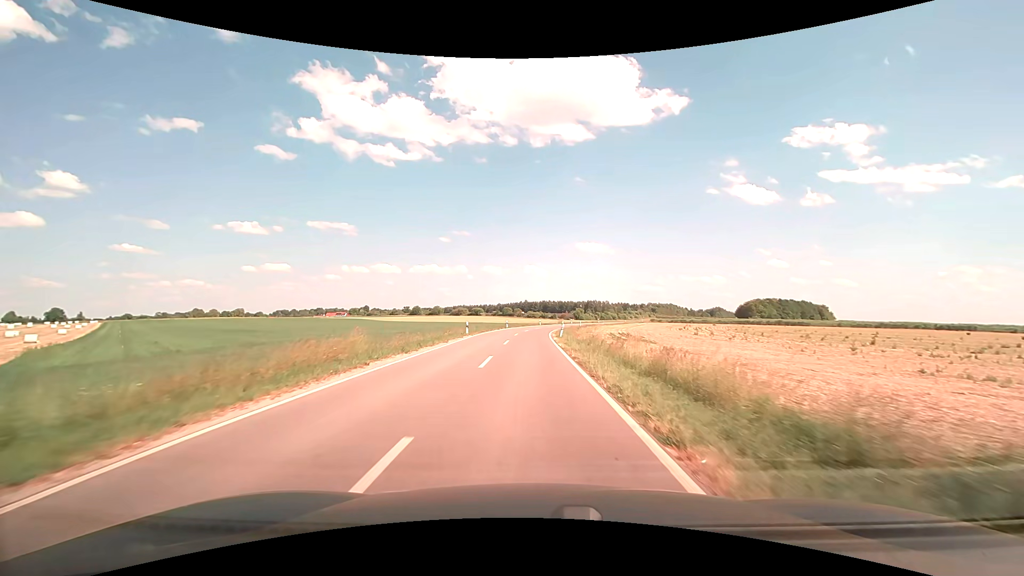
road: unclassified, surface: asphalt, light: Day
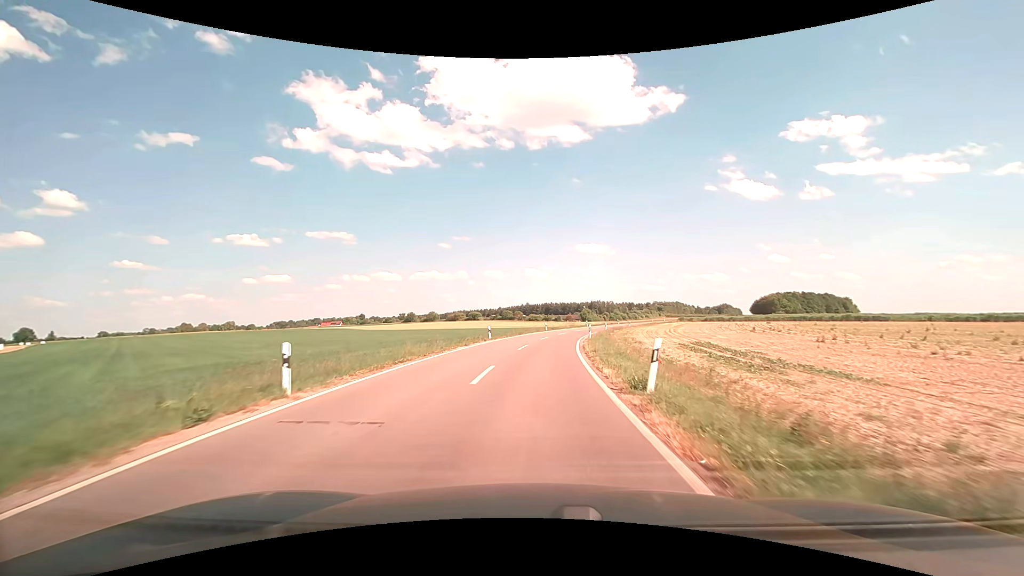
(-0.3, +27.2) m; -1°
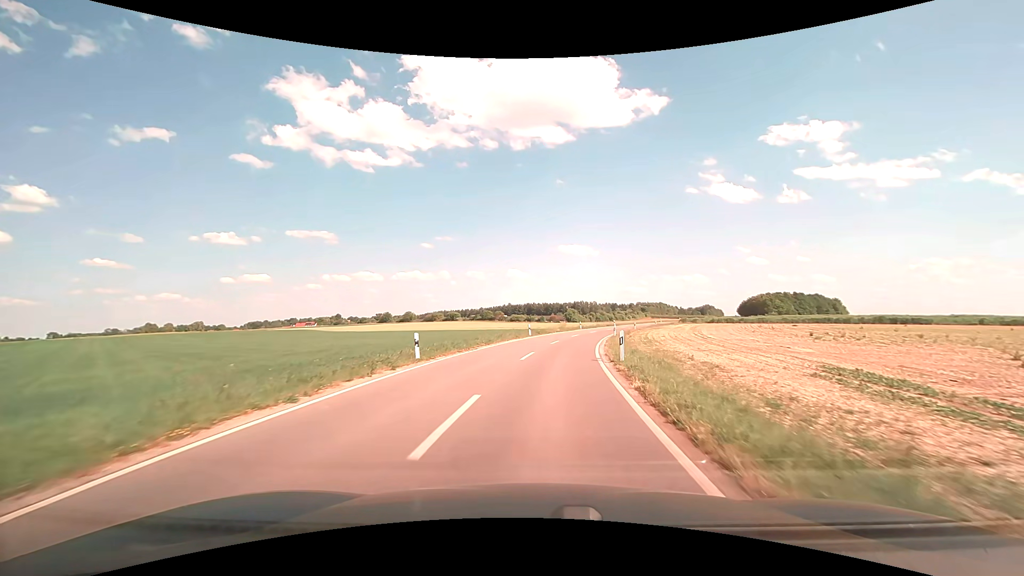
(+0.2, +17.6) m; +2°
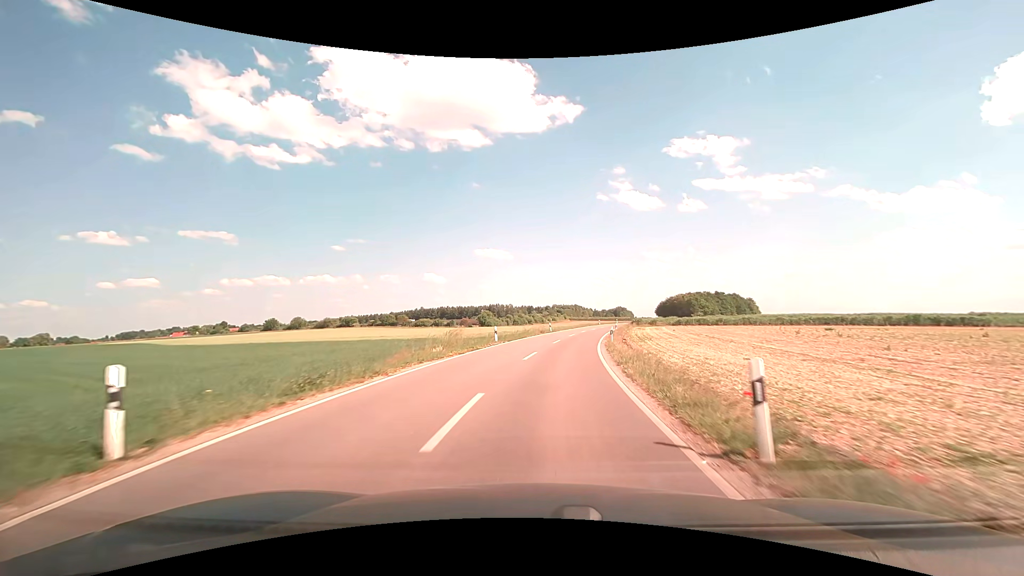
(+3.0, +35.7) m; +9°
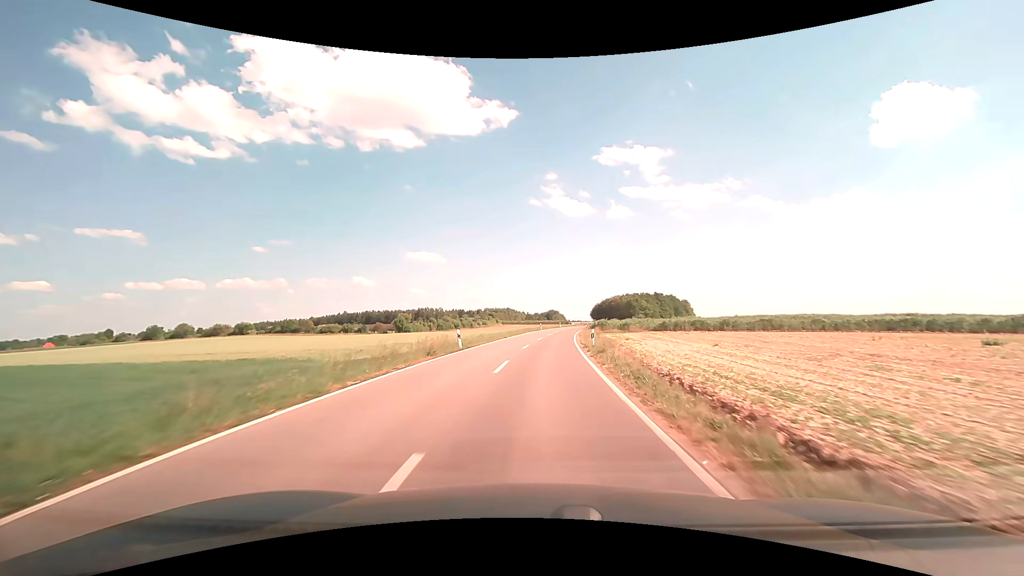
(+1.9, +28.3) m; +8°
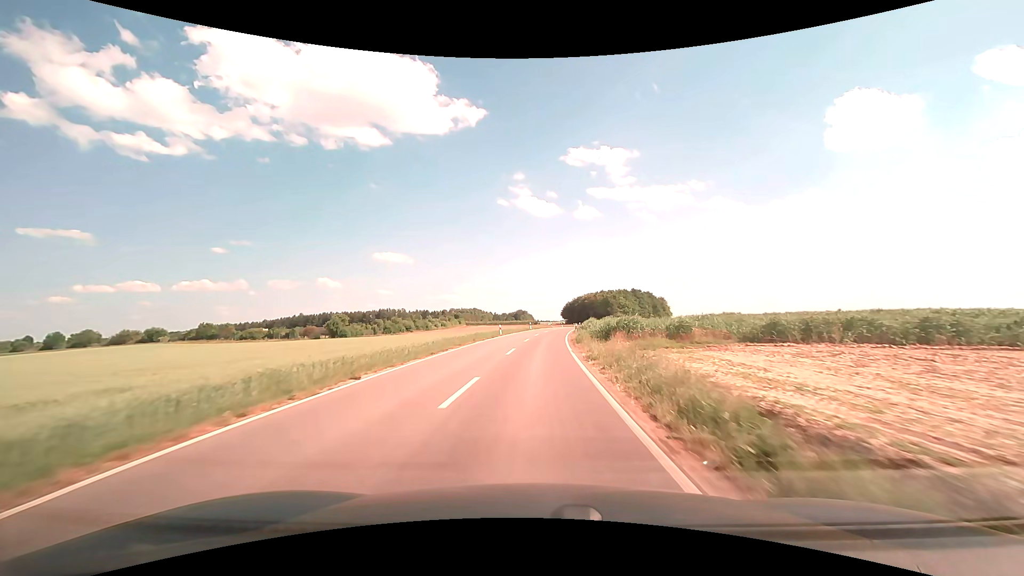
(+1.0, +29.5) m; +3°
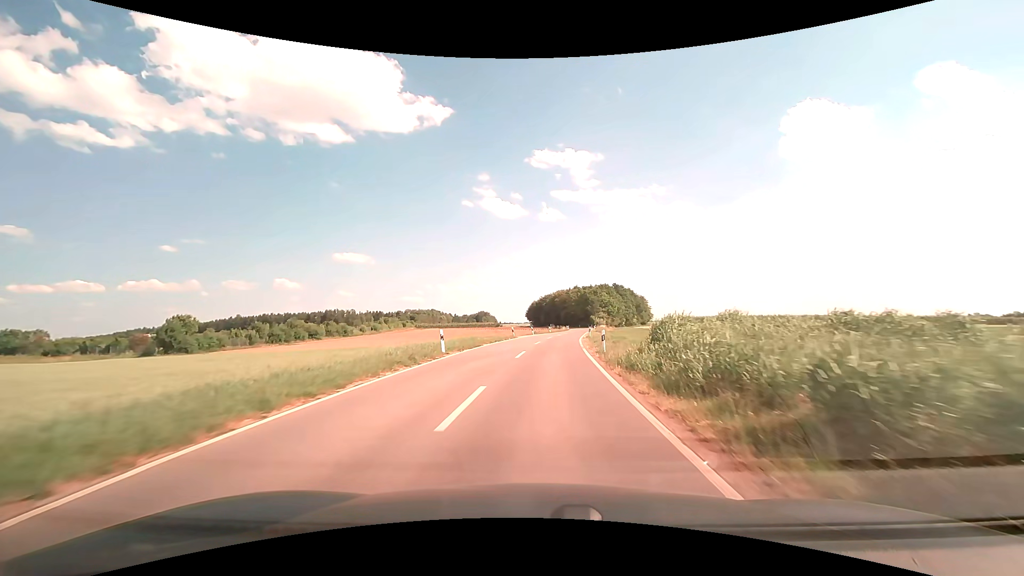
(+1.7, +49.8) m; +4°
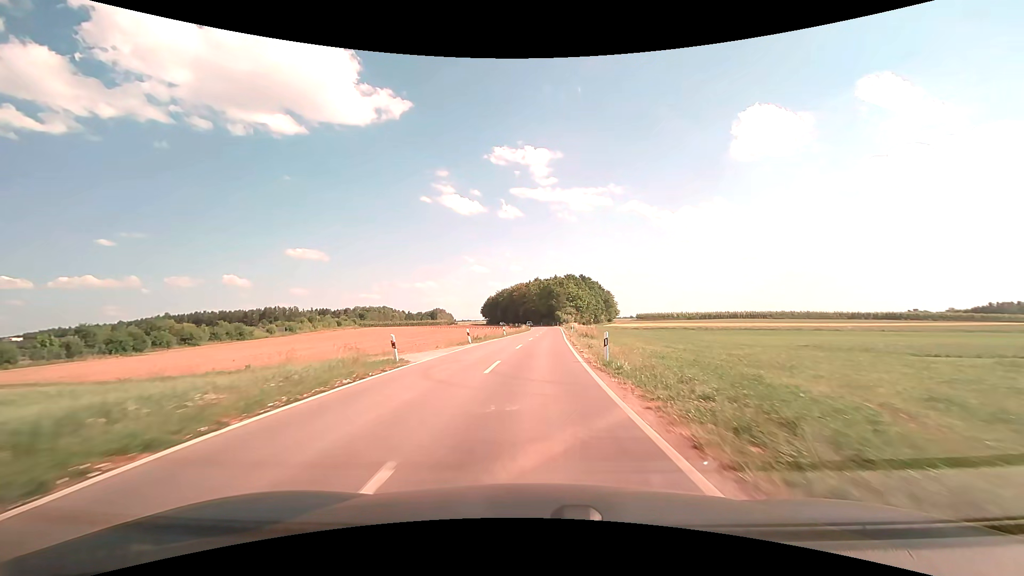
(+1.1, +29.5) m; +5°
(0, +10) (0, +20) (+1, +30) (+1, +40) (+2, +50) (+2, +60) (+2, +70) (+3, +80) (+3, +90) (+4, +100) m
